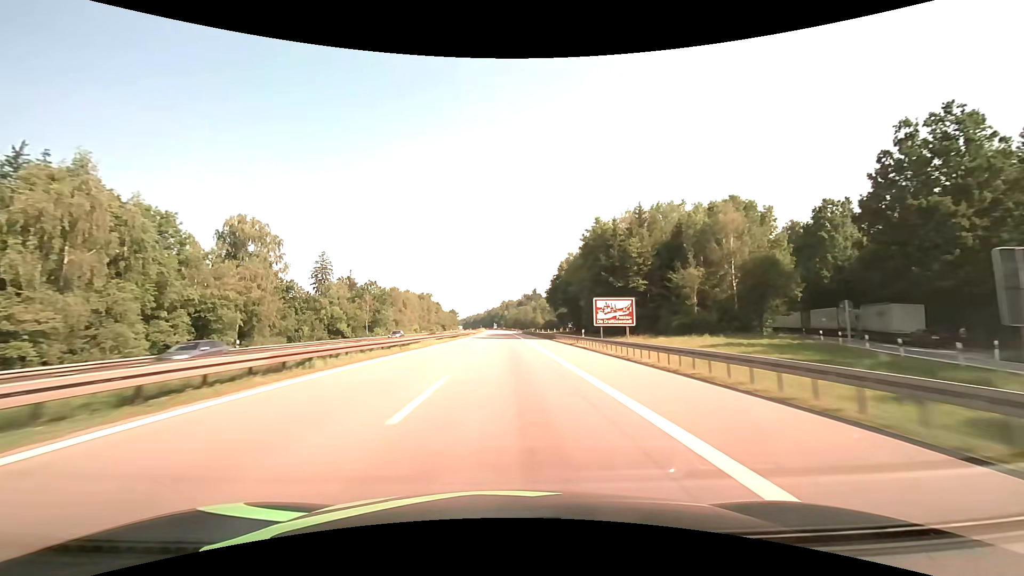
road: motorway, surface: asphalt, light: Day
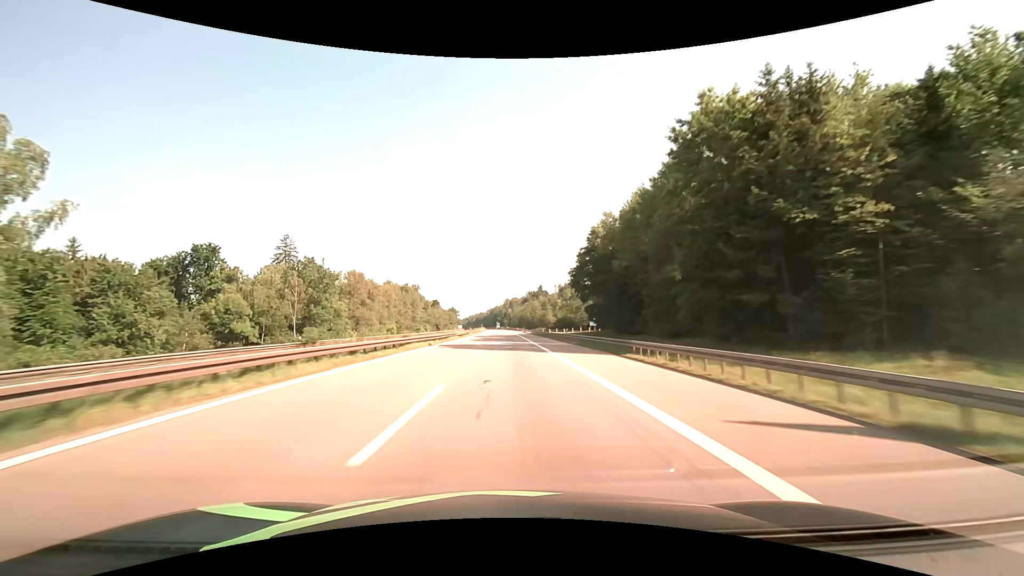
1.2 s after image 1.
(-0.2, +38.0) m; -1°
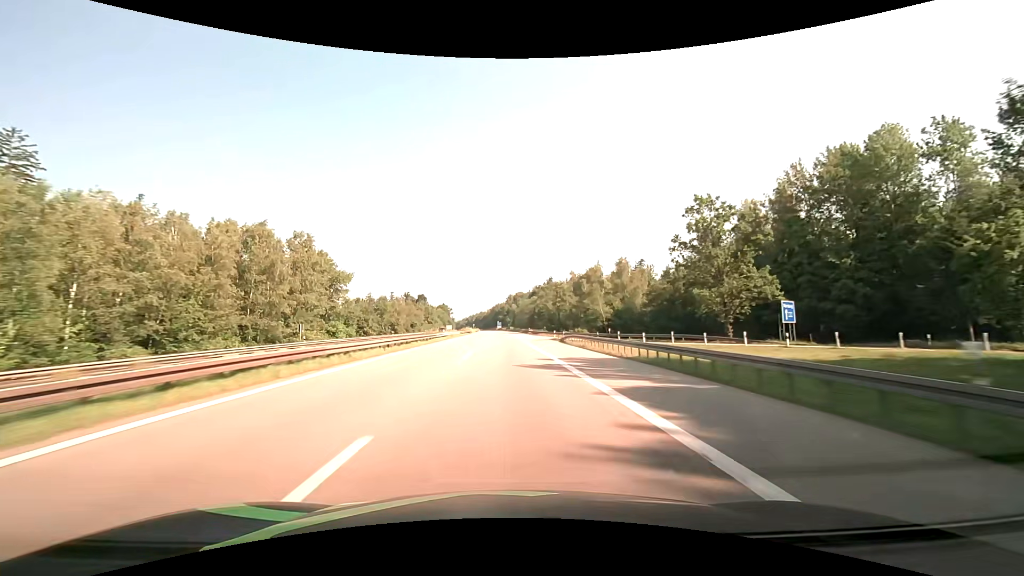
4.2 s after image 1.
(-0.3, +95.1) m; 0°
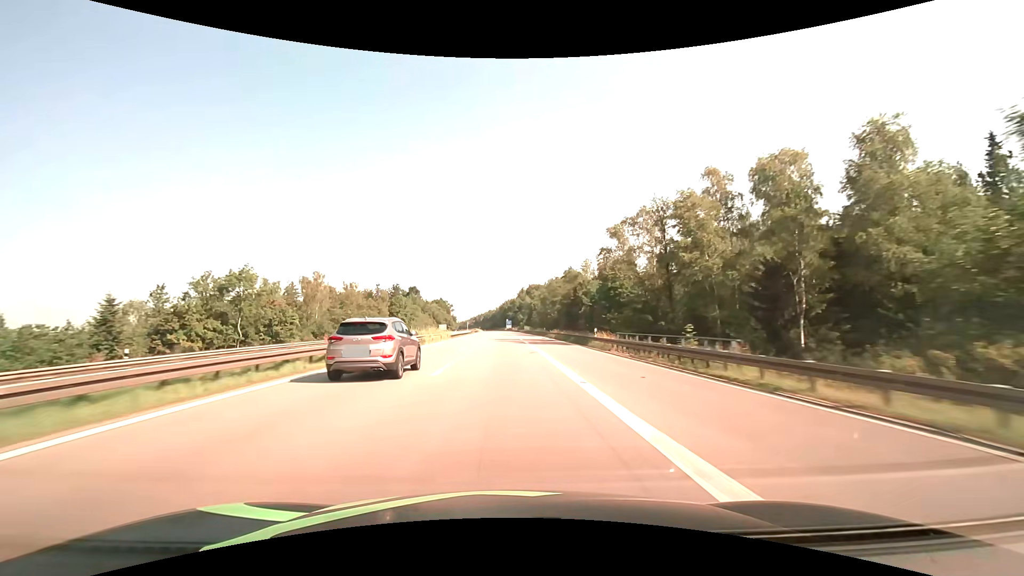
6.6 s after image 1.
(-0.8, +76.1) m; -1°
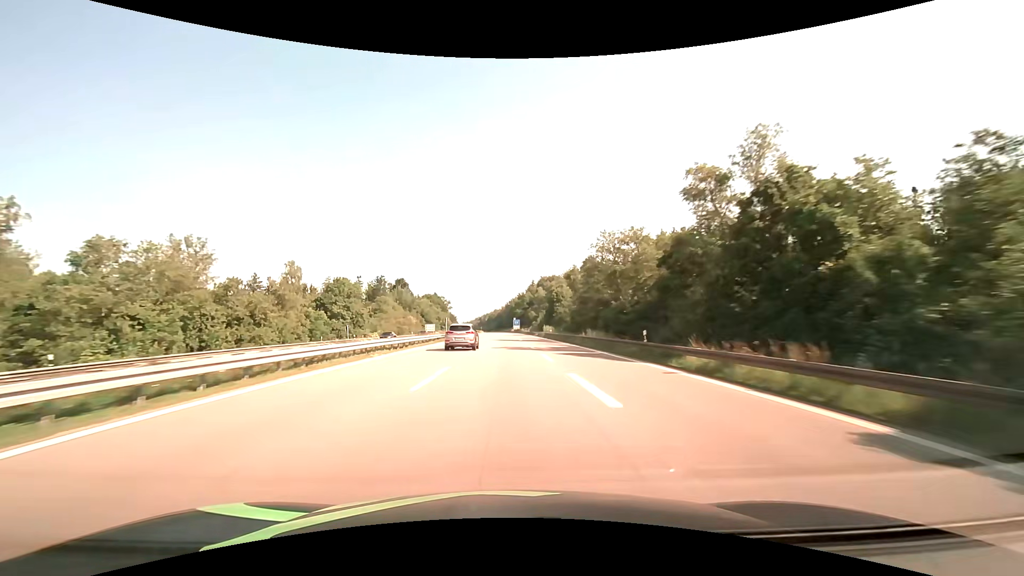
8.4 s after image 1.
(-0.4, +57.0) m; -1°
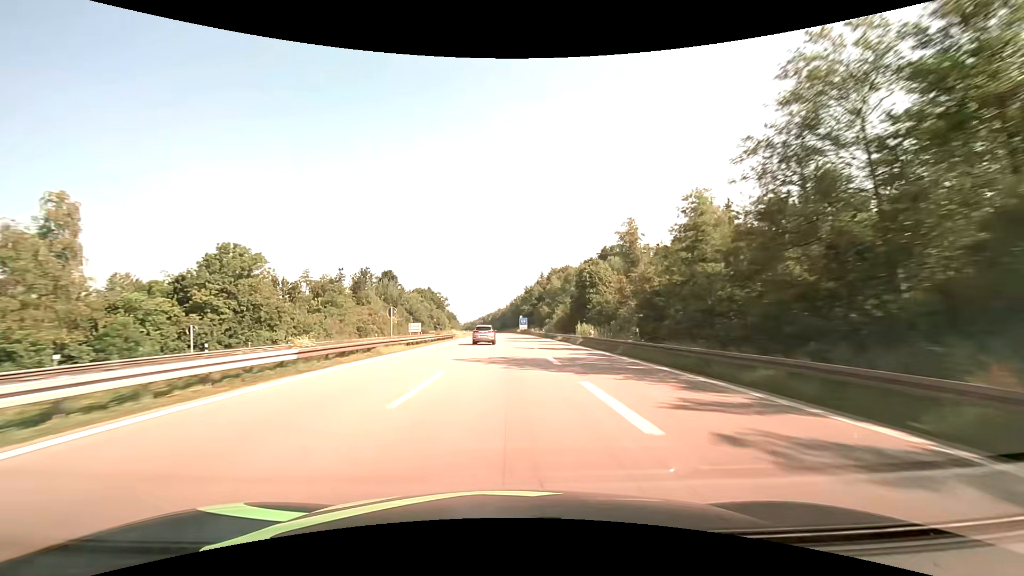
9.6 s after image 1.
(-0.1, +38.1) m; 0°
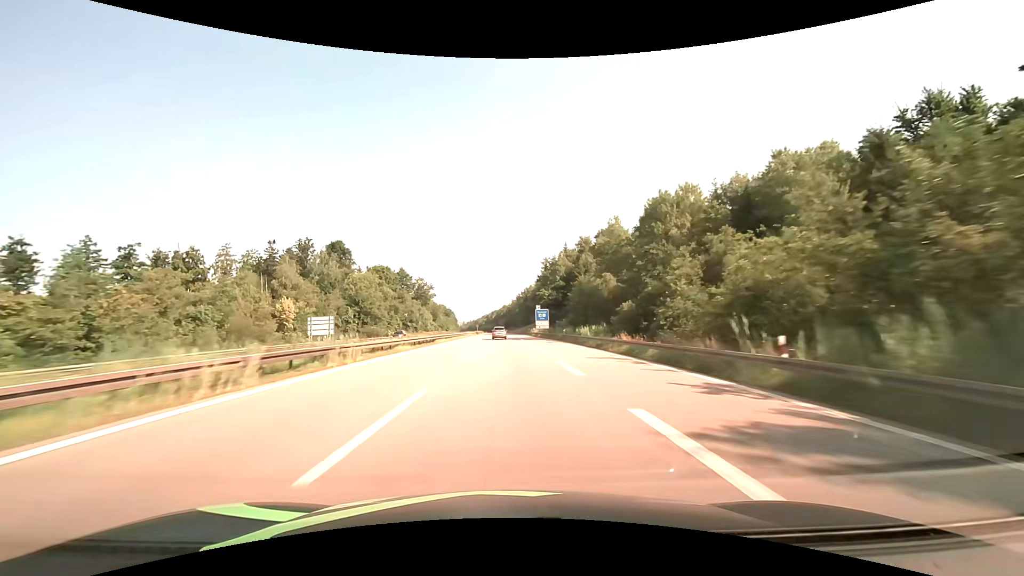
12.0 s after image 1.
(-0.5, +76.2) m; -1°
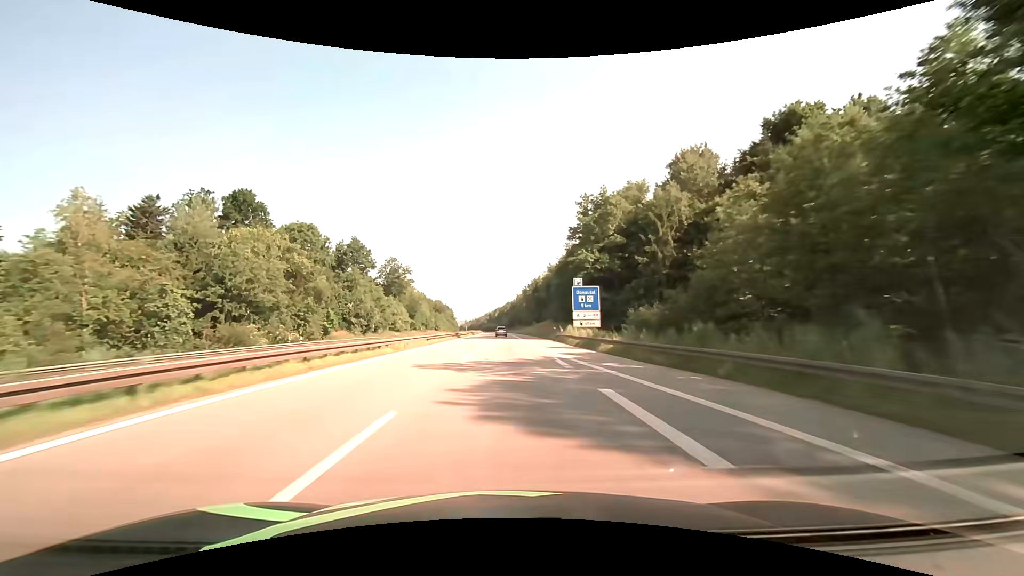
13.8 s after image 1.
(-0.3, +57.2) m; 0°
(0, +10) (0, +20) (0, +30) (0, +40) (0, +50) (0, +60) (-1, +70) (-1, +80) (-1, +90) (-1, +100) m
